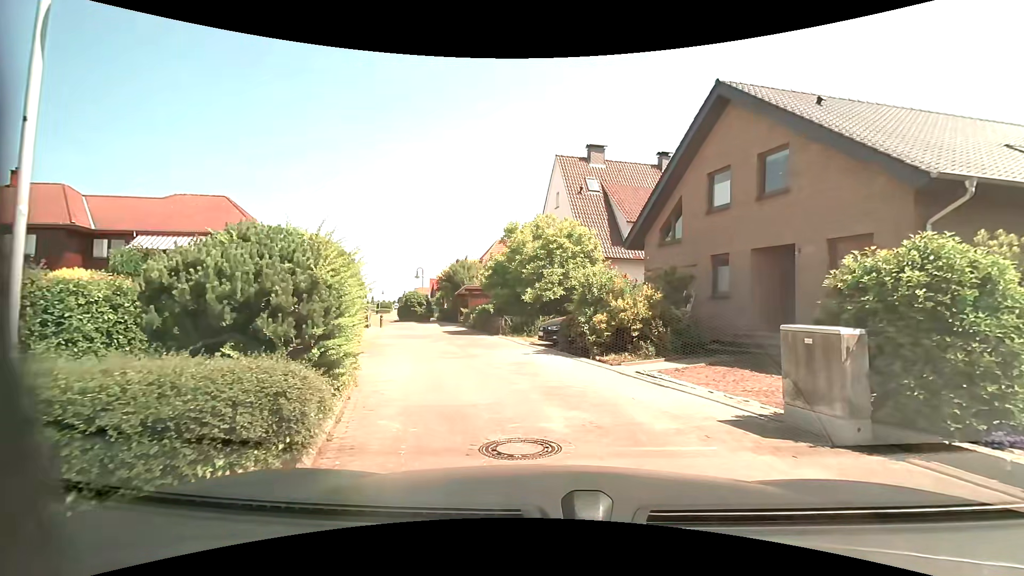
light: Day
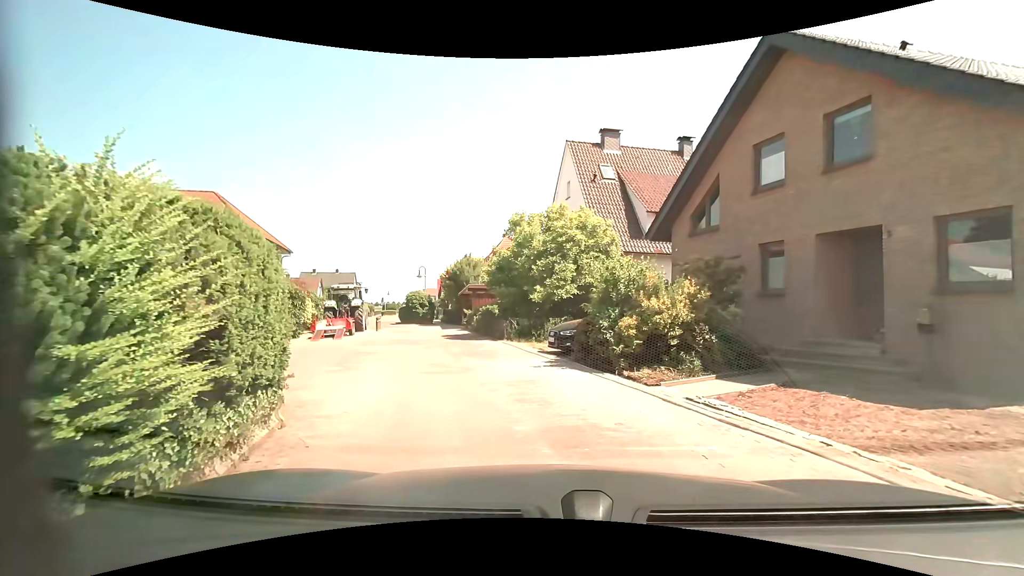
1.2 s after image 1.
(-0.1, +2.7) m; -3°
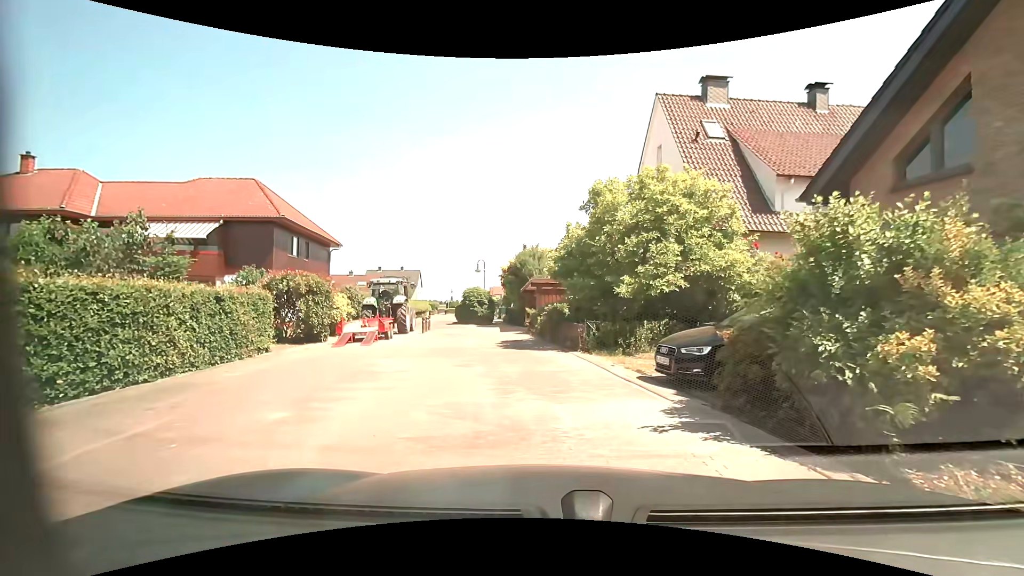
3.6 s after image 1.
(-0.3, +5.4) m; -7°
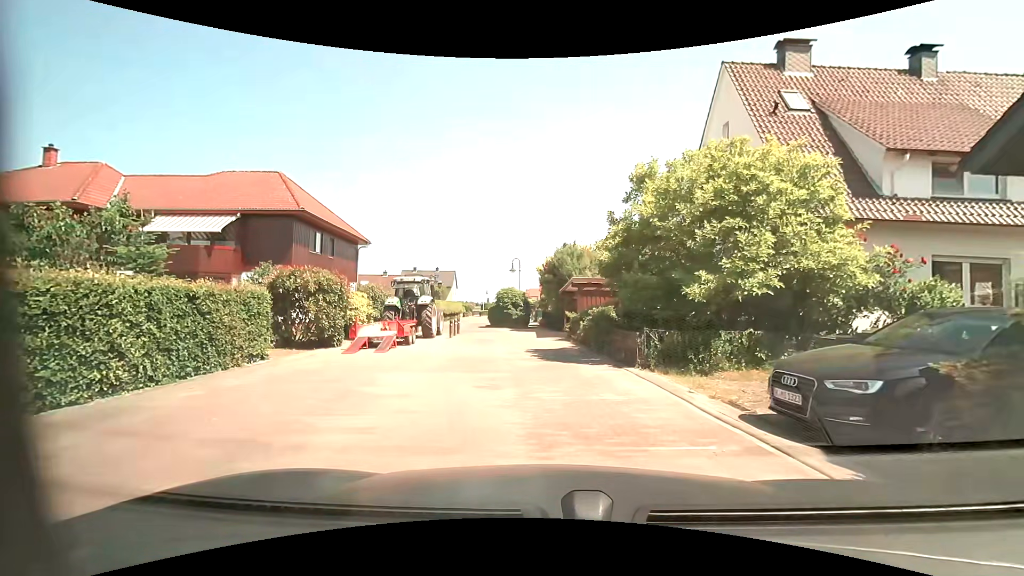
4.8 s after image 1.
(-0.1, +2.7) m; -2°
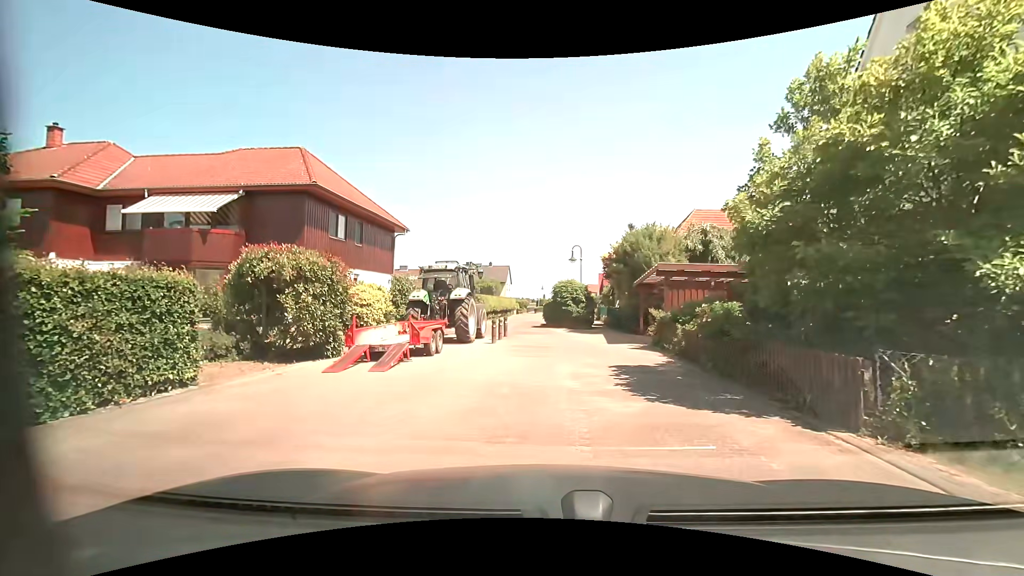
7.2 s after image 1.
(-0.5, +5.5) m; -4°
